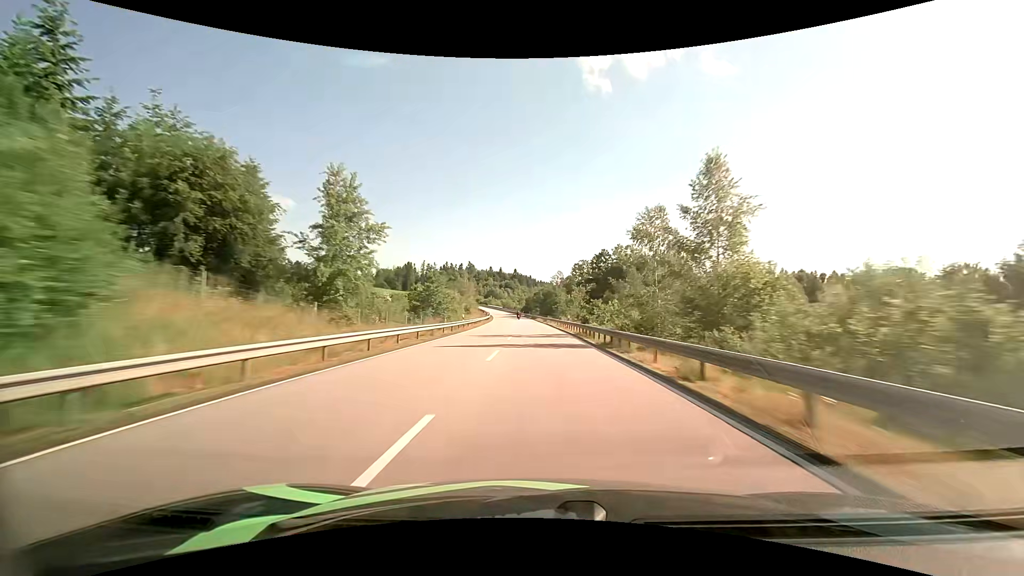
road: primary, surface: asphalt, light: Day
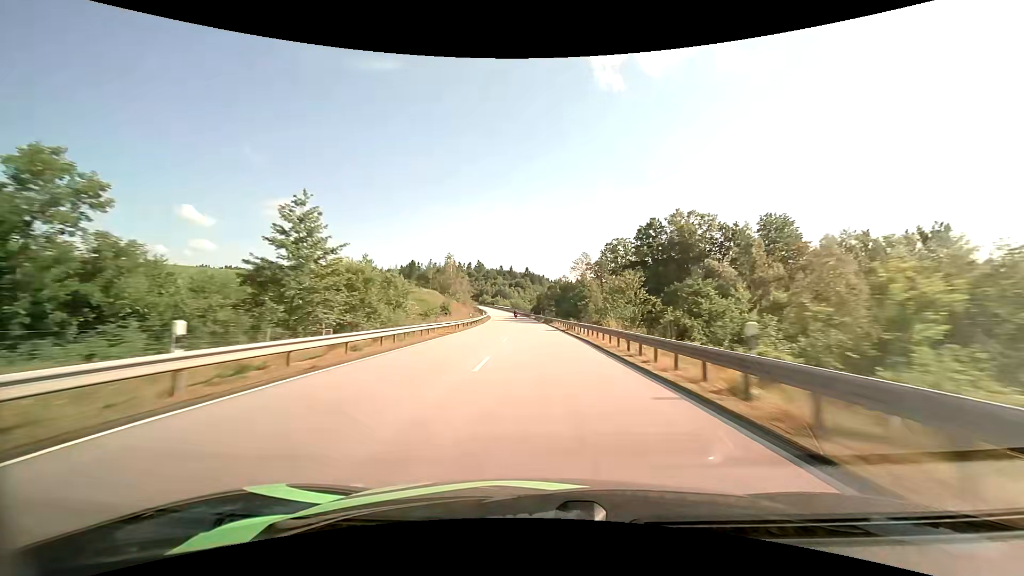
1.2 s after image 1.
(-0.4, +38.2) m; -1°
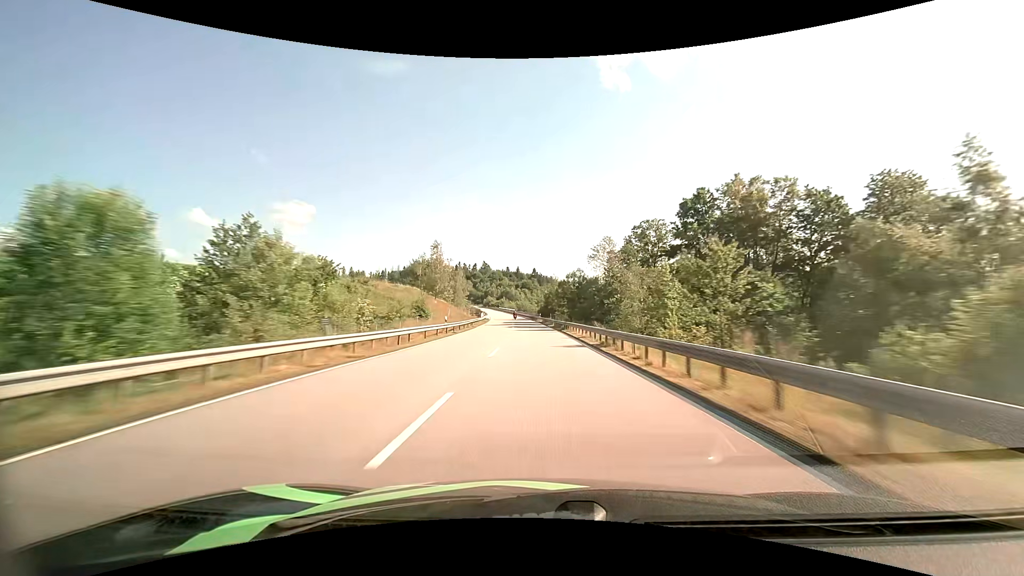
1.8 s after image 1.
(-0.2, +19.2) m; -1°
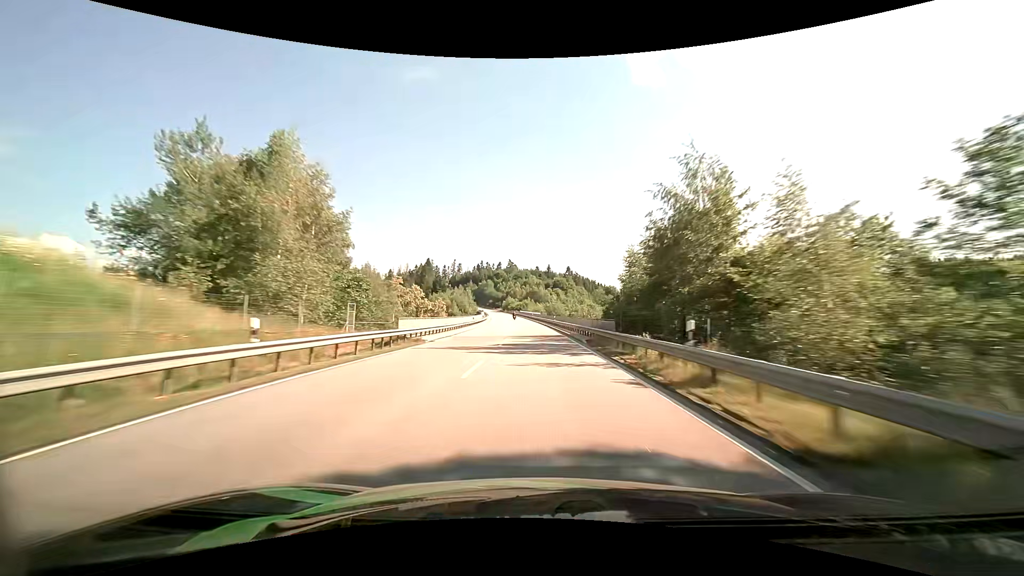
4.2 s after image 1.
(-2.2, +77.2) m; -4°
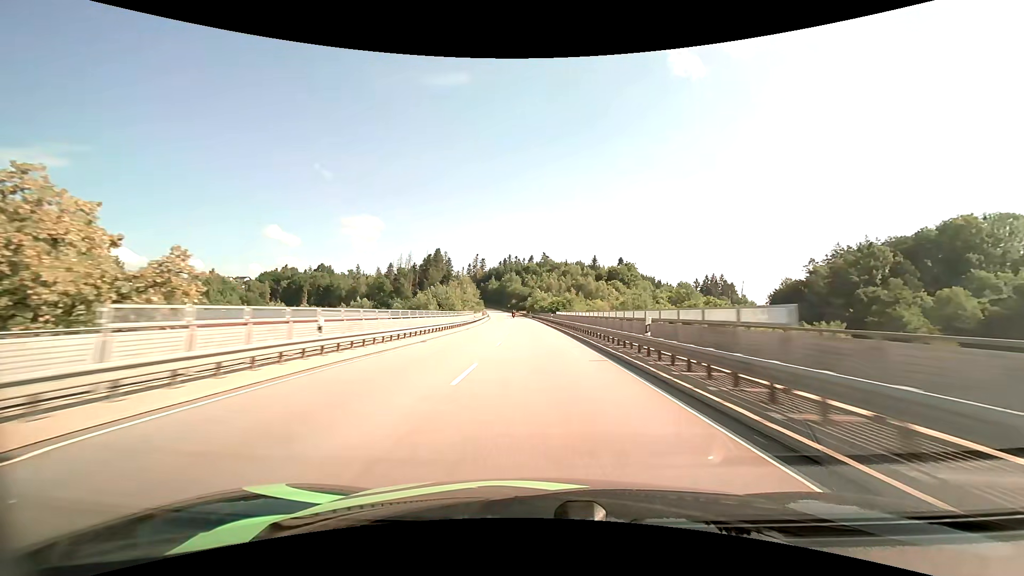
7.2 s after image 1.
(-3.6, +96.5) m; -4°
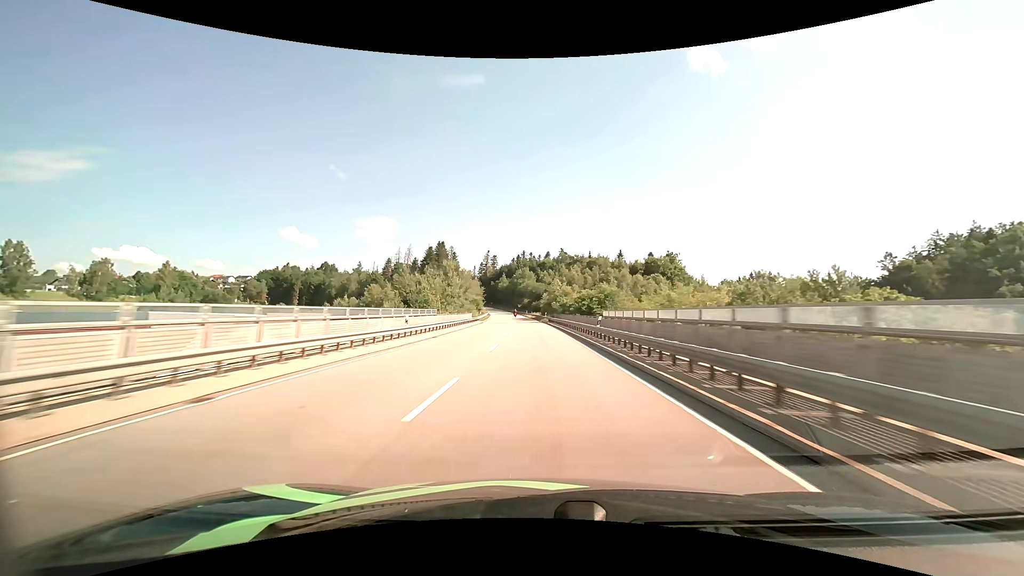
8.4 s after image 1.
(-0.6, +38.9) m; -2°
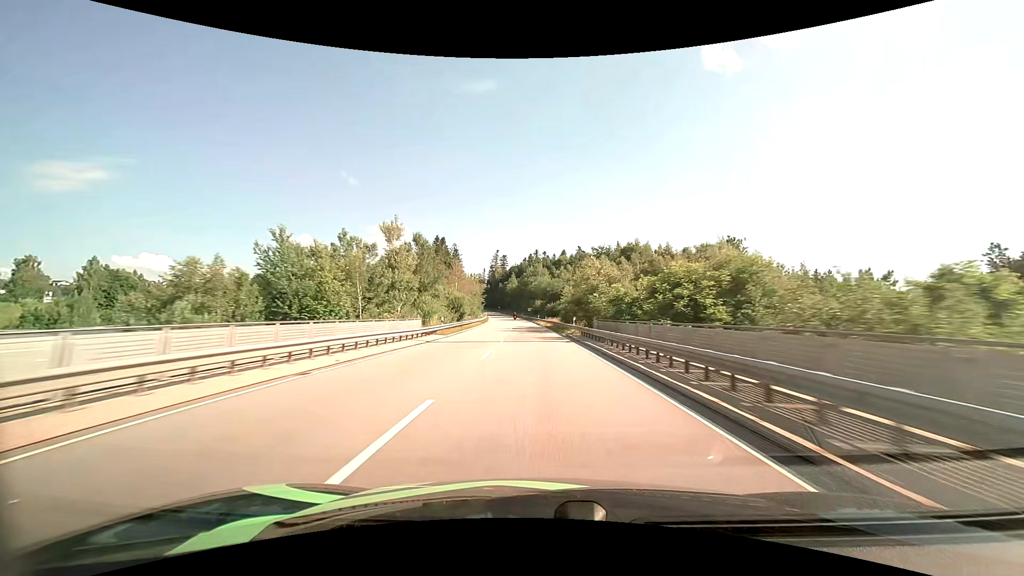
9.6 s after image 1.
(-0.6, +38.4) m; -2°
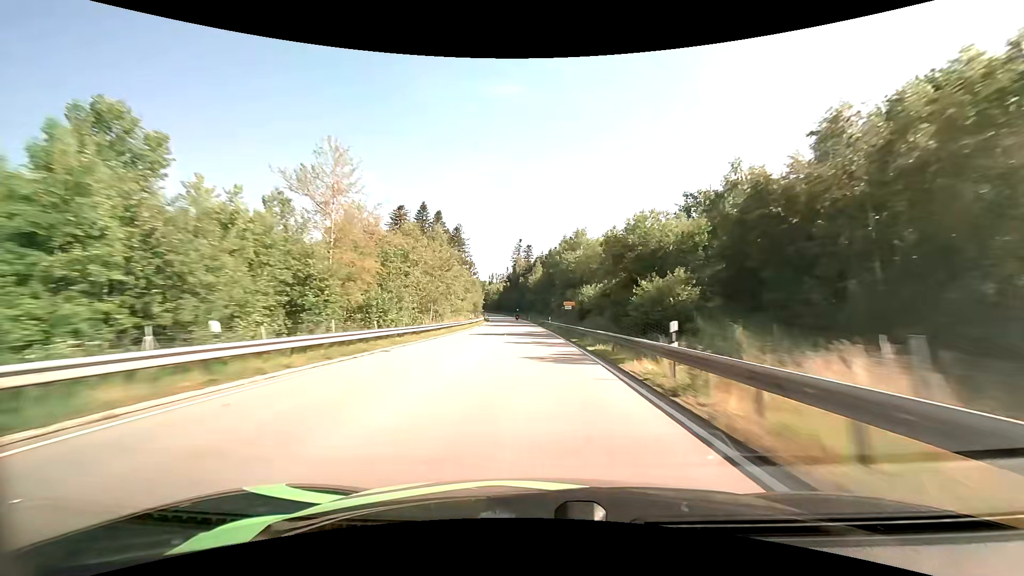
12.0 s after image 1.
(-2.2, +75.7) m; -4°
(0, +10) (0, +20) (0, +30) (-1, +40) (-1, +50) (-1, +60) (-2, +70) (-2, +80) (-3, +90) (-4, +100) m
